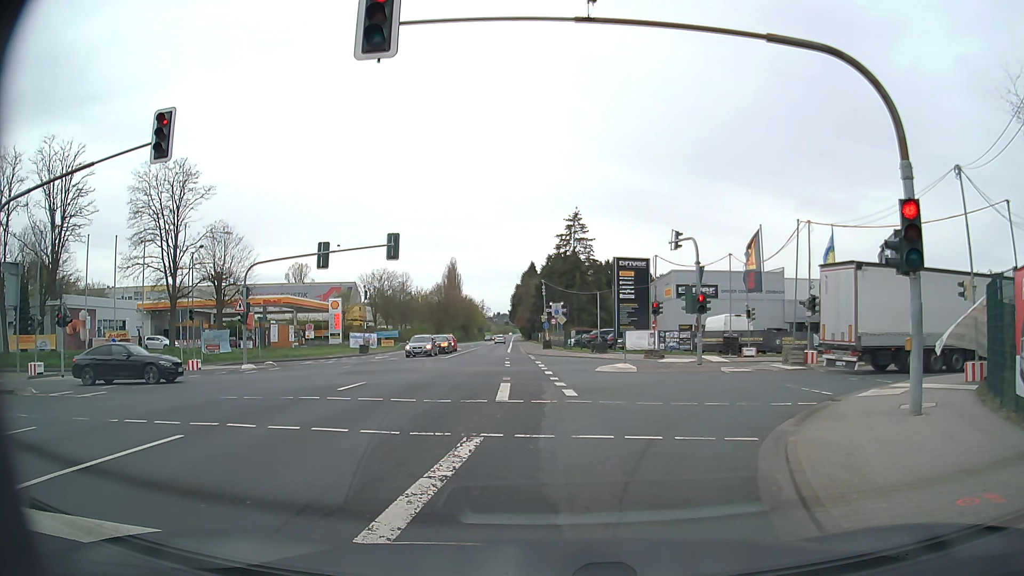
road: secondary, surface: asphalt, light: Day
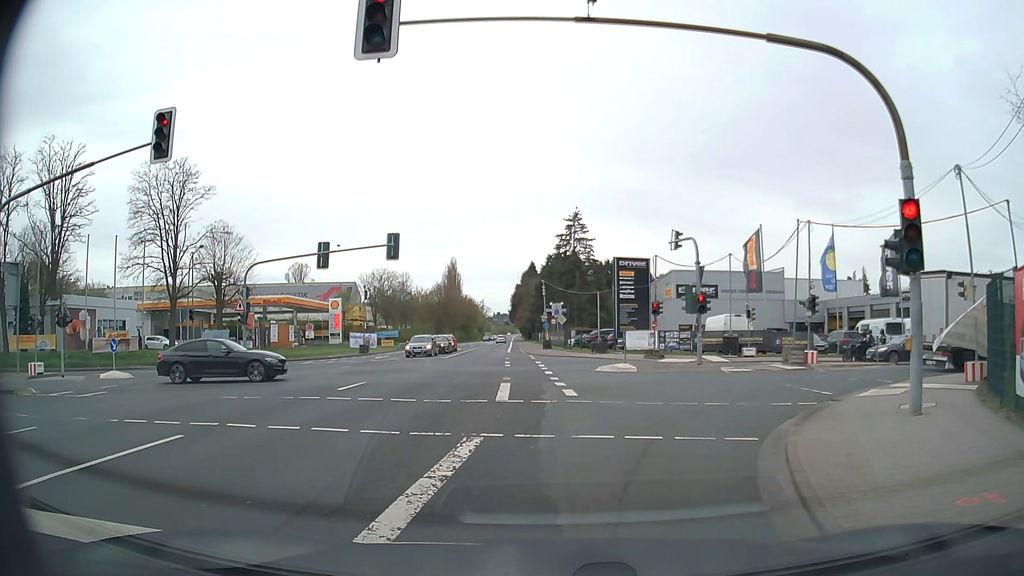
(0.0, 0.0) m; 0°
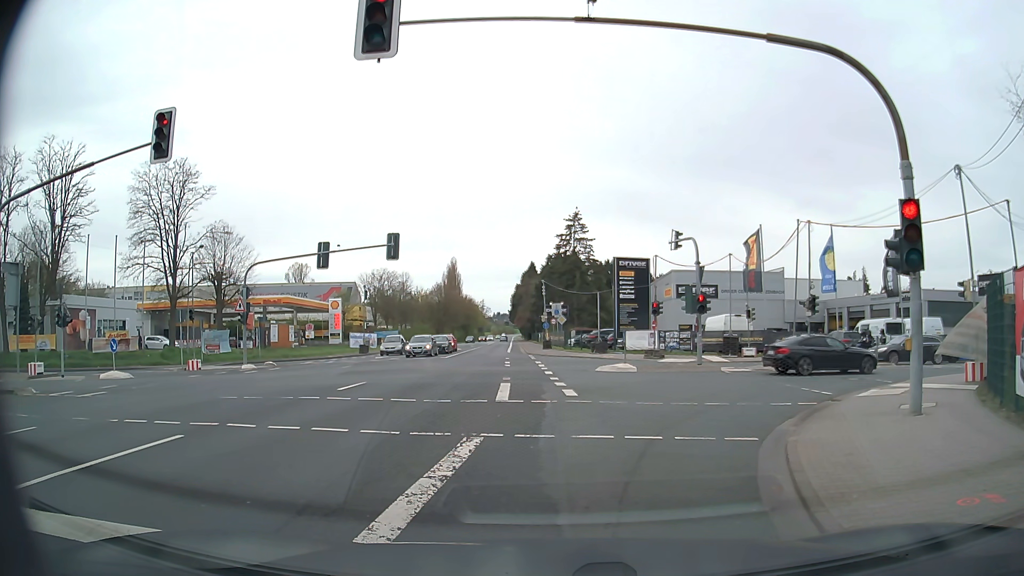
(0.0, 0.0) m; 0°
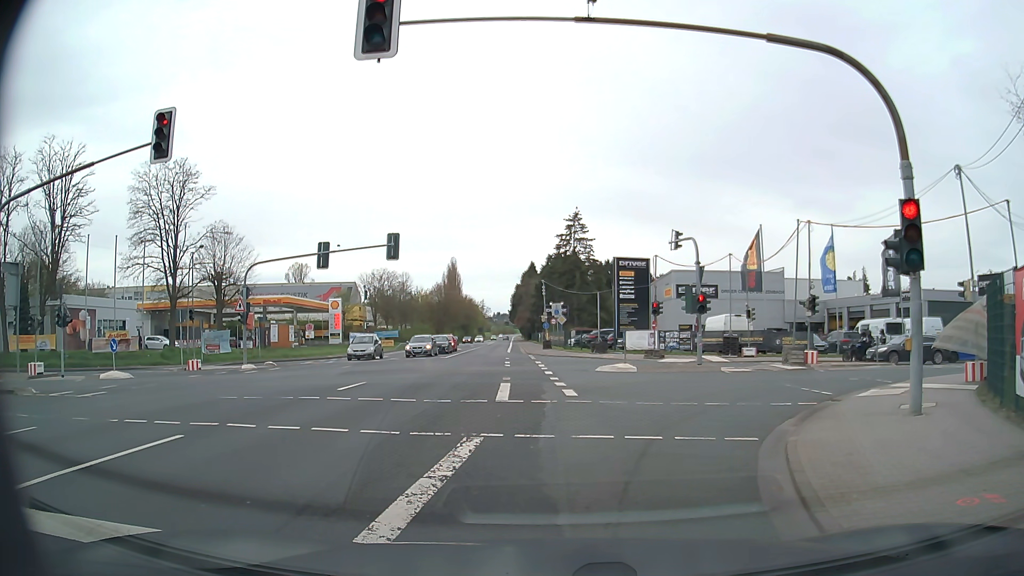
(0.0, 0.0) m; 0°
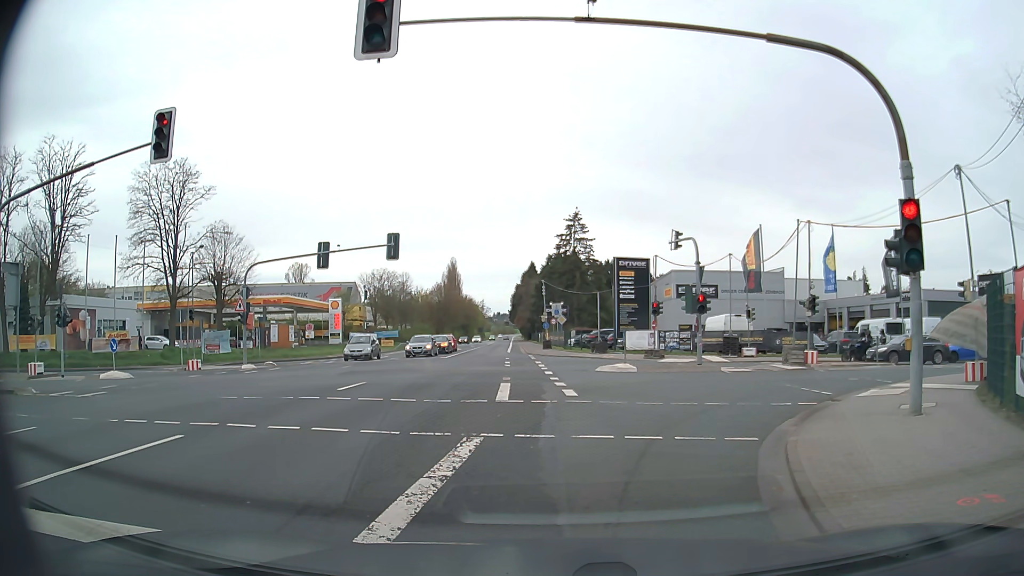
(0.0, 0.0) m; 0°
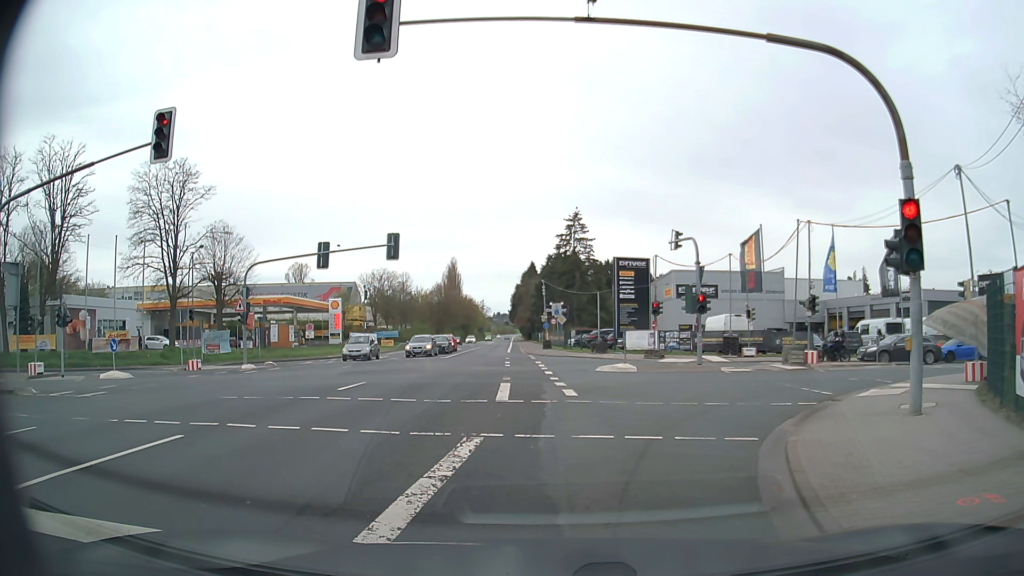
(0.0, 0.0) m; 0°
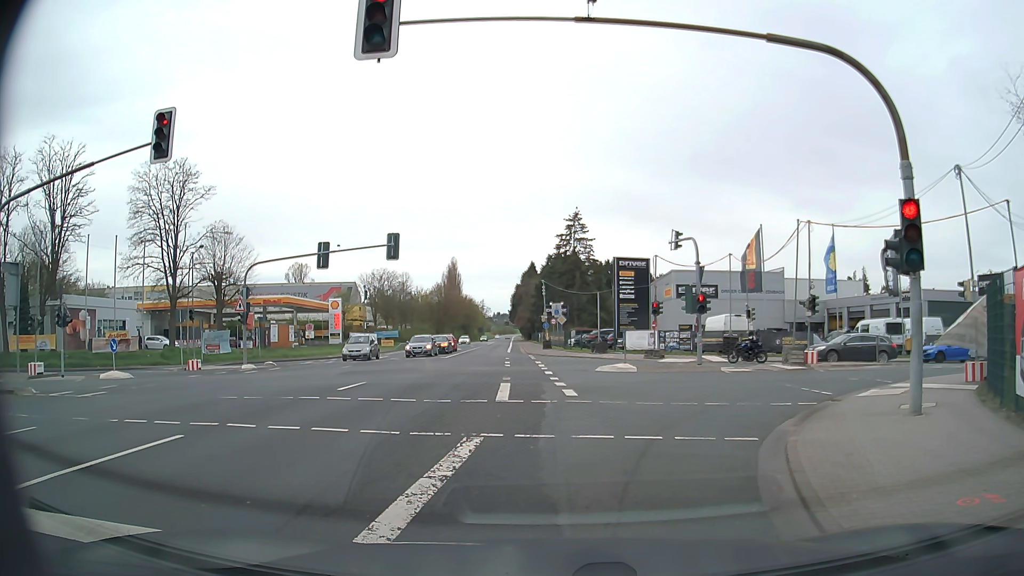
(0.0, 0.0) m; 0°
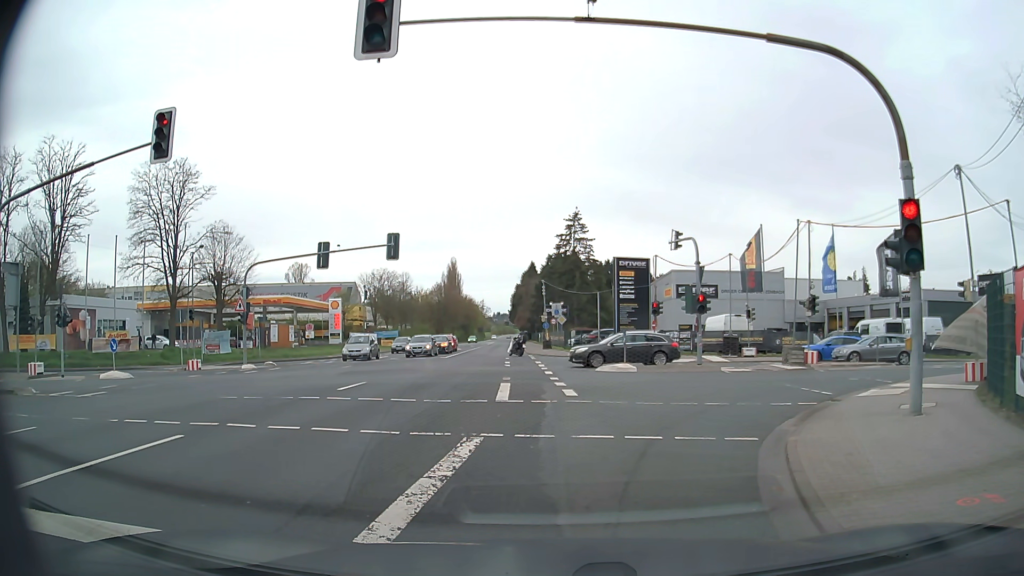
(0.0, 0.0) m; 0°
(+1, +10) (+5, +19) (+13, +25) (+22, +28) (+32, +29) (+42, +29) (+52, +29) (+62, +30) (+72, +30) (+82, +30) m
